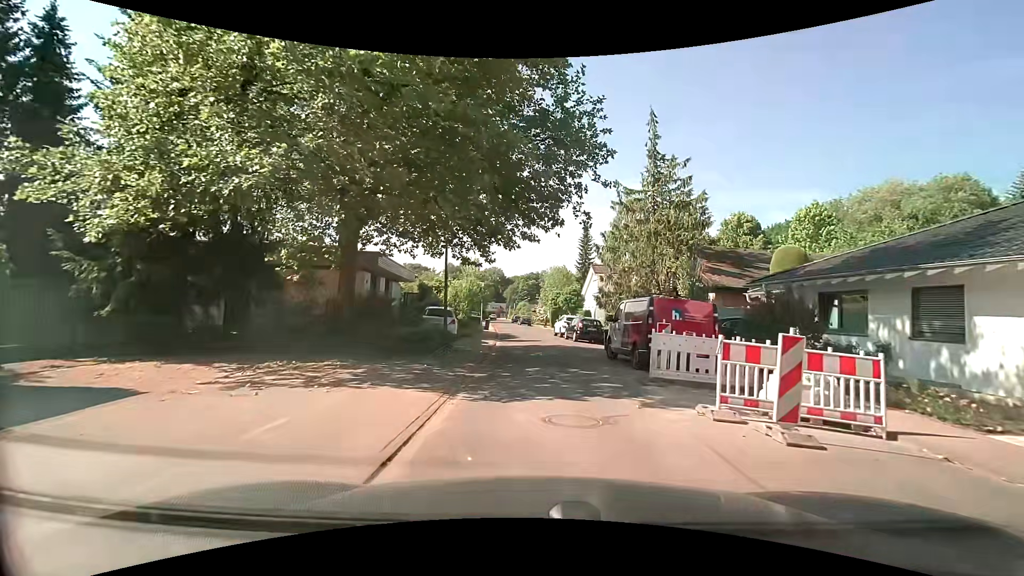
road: residential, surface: asphalt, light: Day
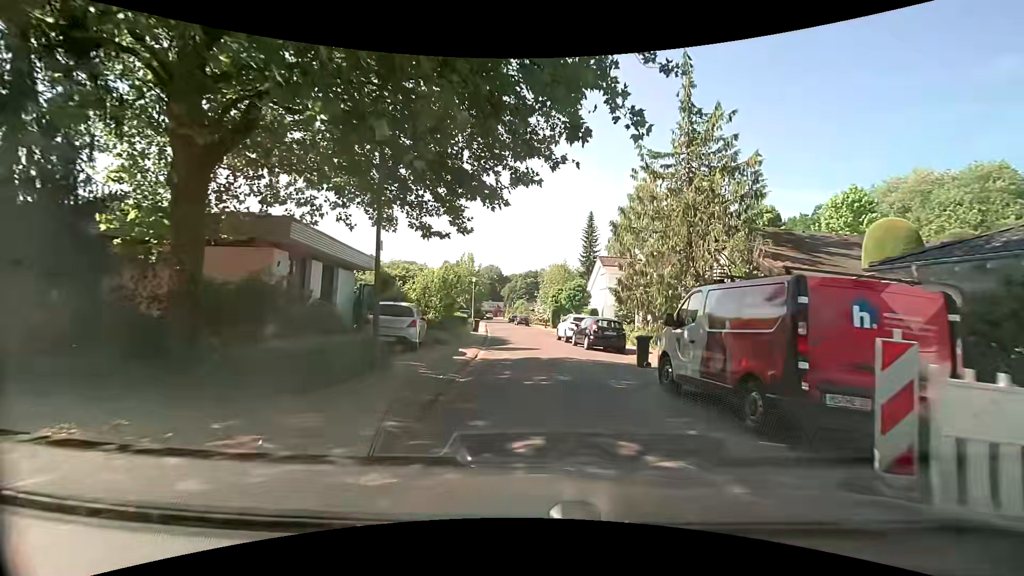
(+0.1, +7.3) m; -1°
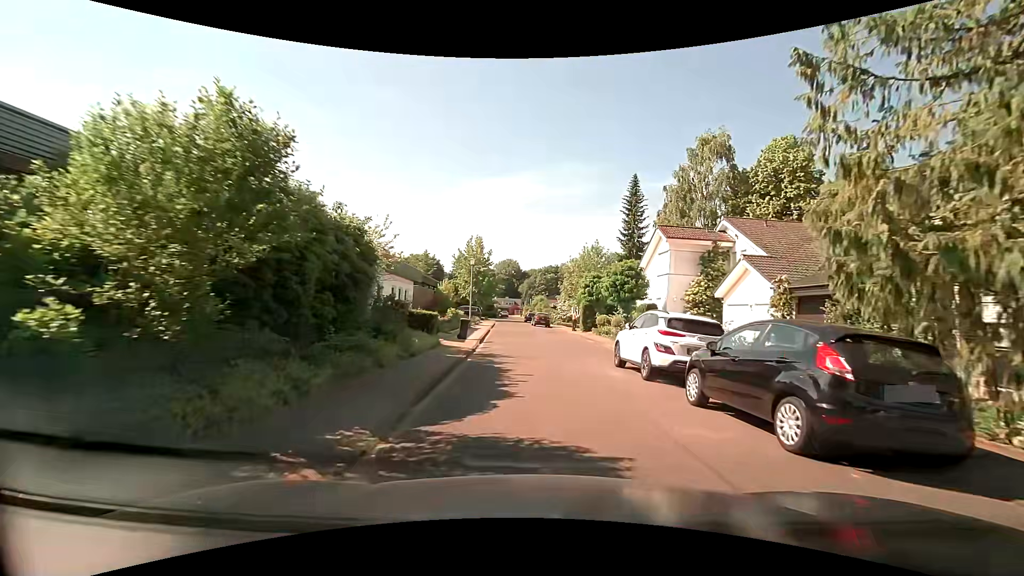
(0.0, +15.8) m; -1°
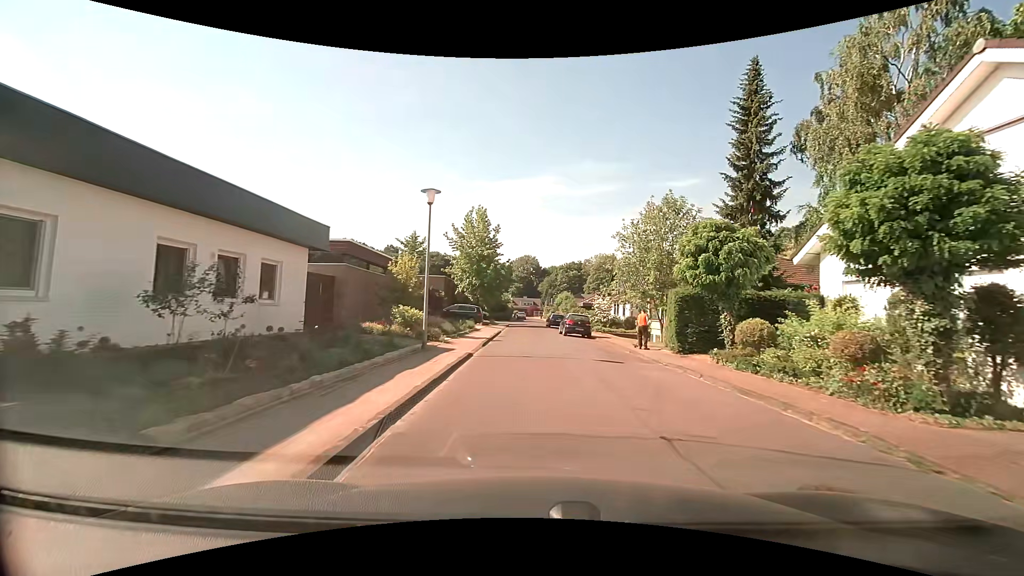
(-0.6, +21.0) m; -2°
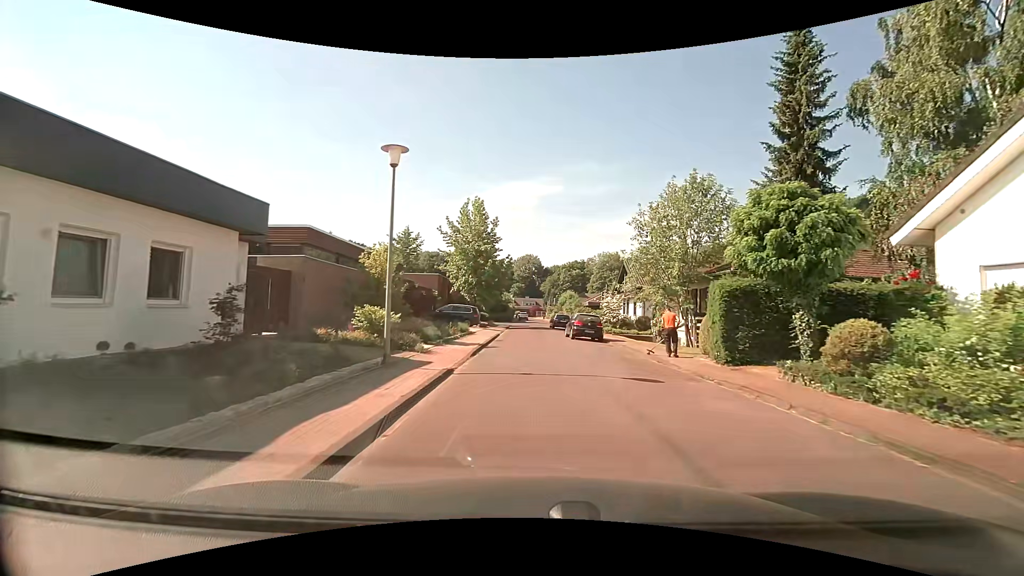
(0.0, +4.3) m; 0°
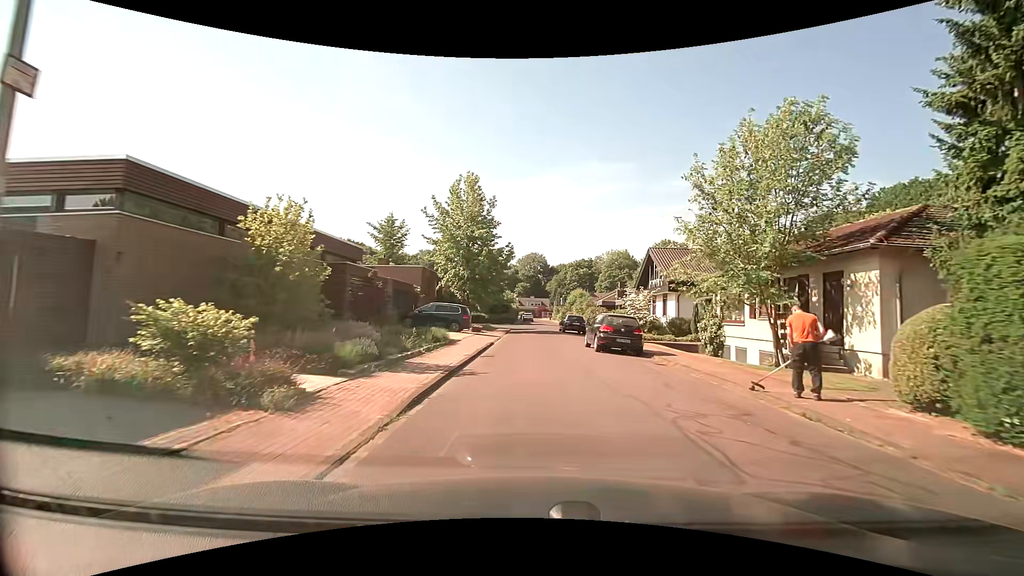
(-0.1, +8.6) m; -1°
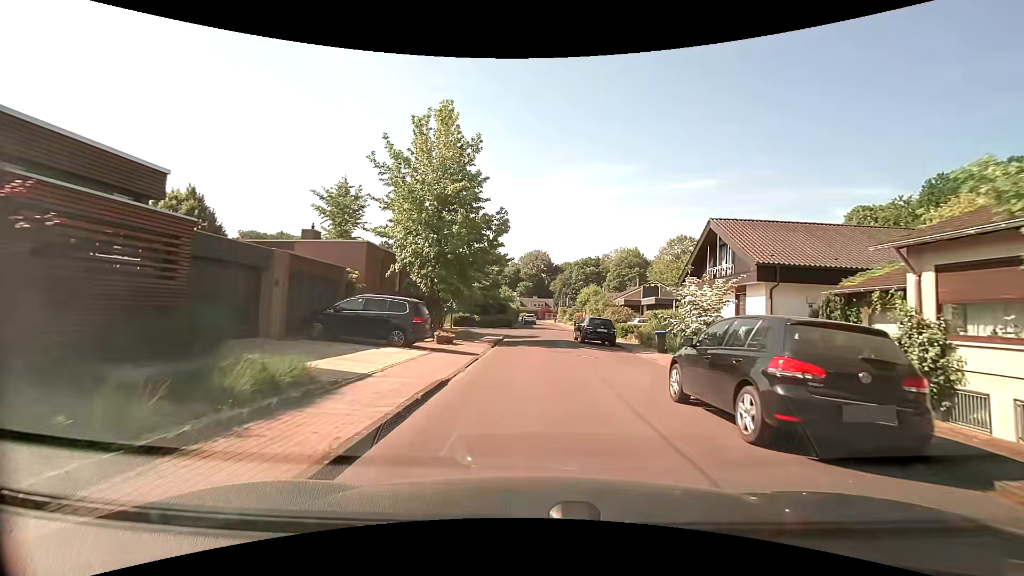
(-0.1, +13.1) m; -1°
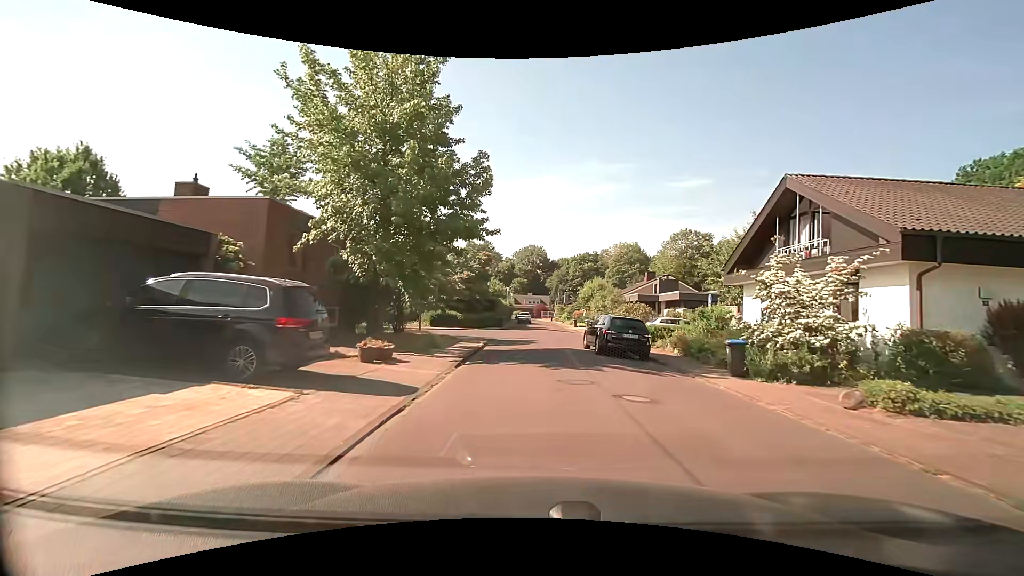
(+0.1, +8.5) m; +1°
(0, +10) (0, +20) (+1, +30) (+2, +40) (+3, +50) (+3, +60) (+3, +70) (+3, +80) (+3, +90) (+2, +100) m
